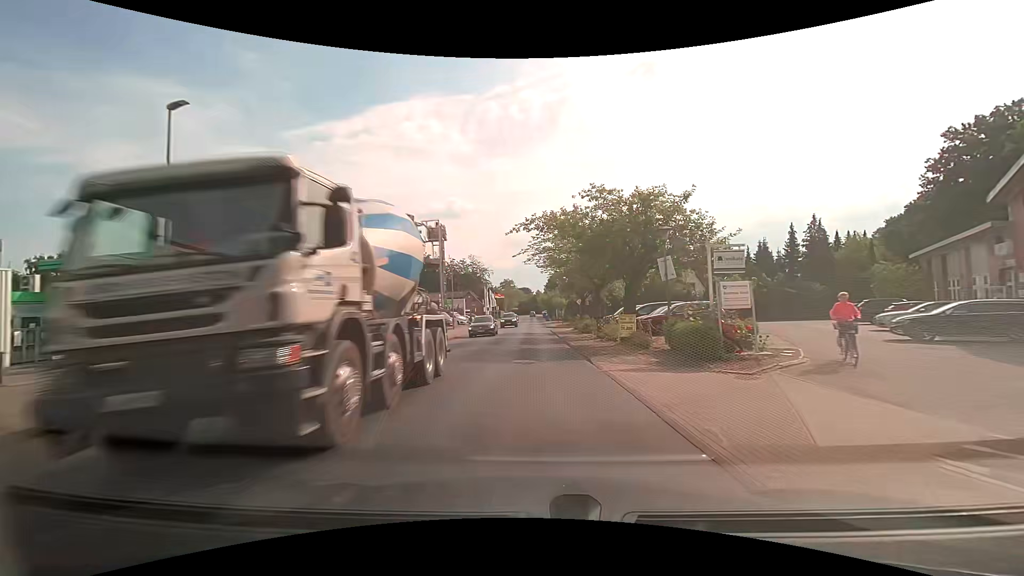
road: secondary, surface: asphalt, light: Day
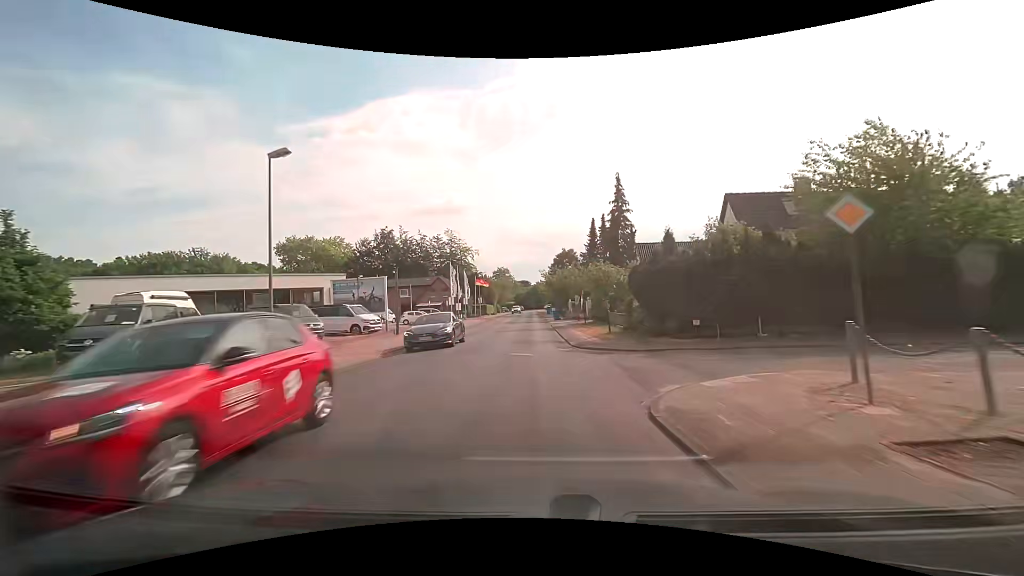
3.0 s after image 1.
(-0.1, +39.3) m; 0°
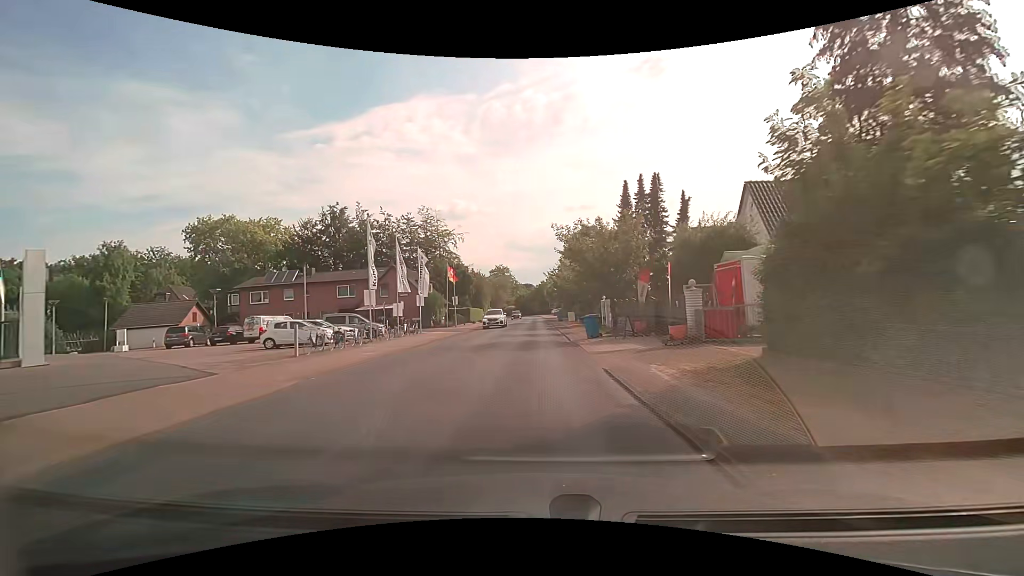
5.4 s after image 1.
(-0.1, +29.7) m; -1°
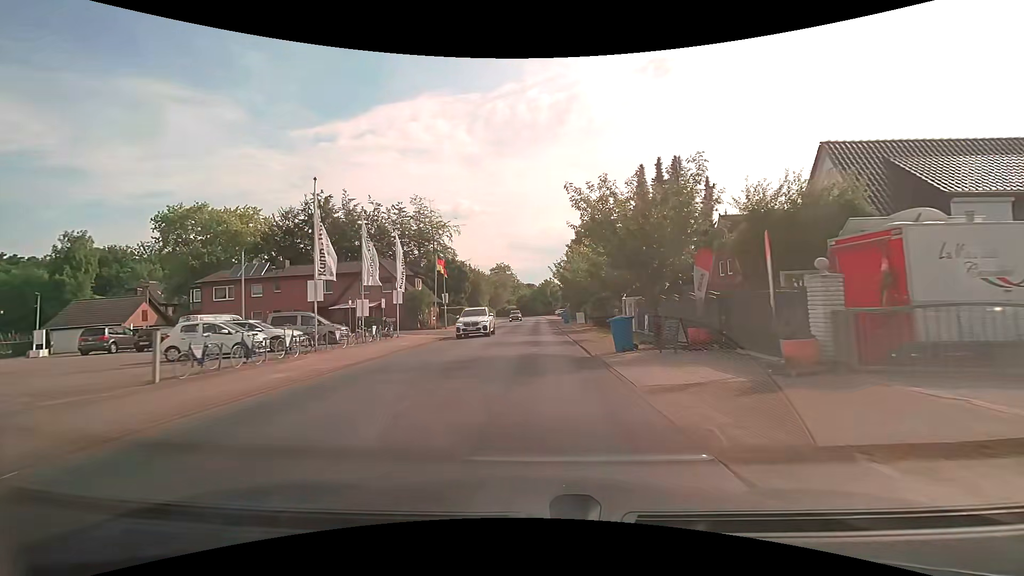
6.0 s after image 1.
(0.0, +7.3) m; 0°
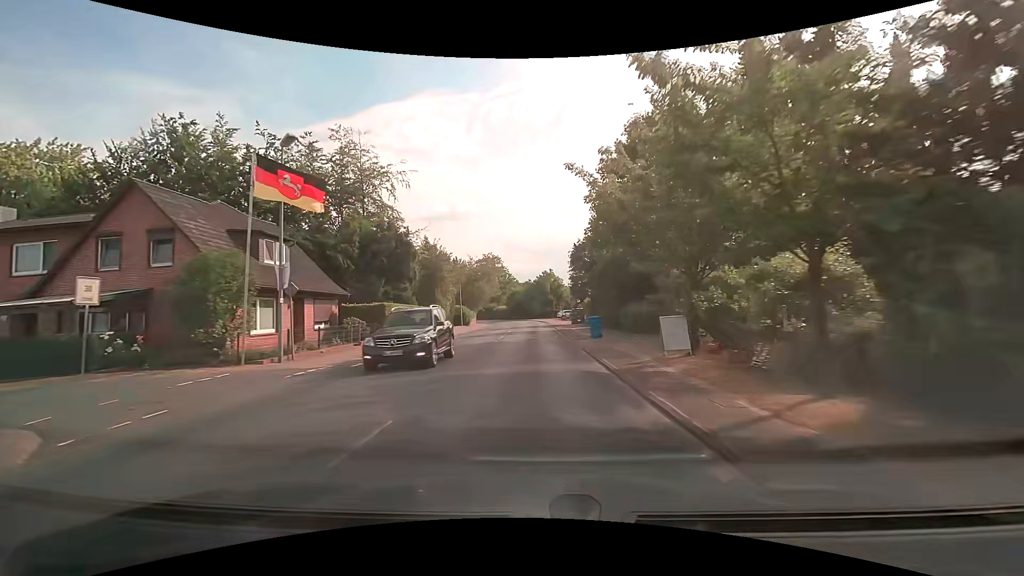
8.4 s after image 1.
(+0.1, +29.1) m; +1°
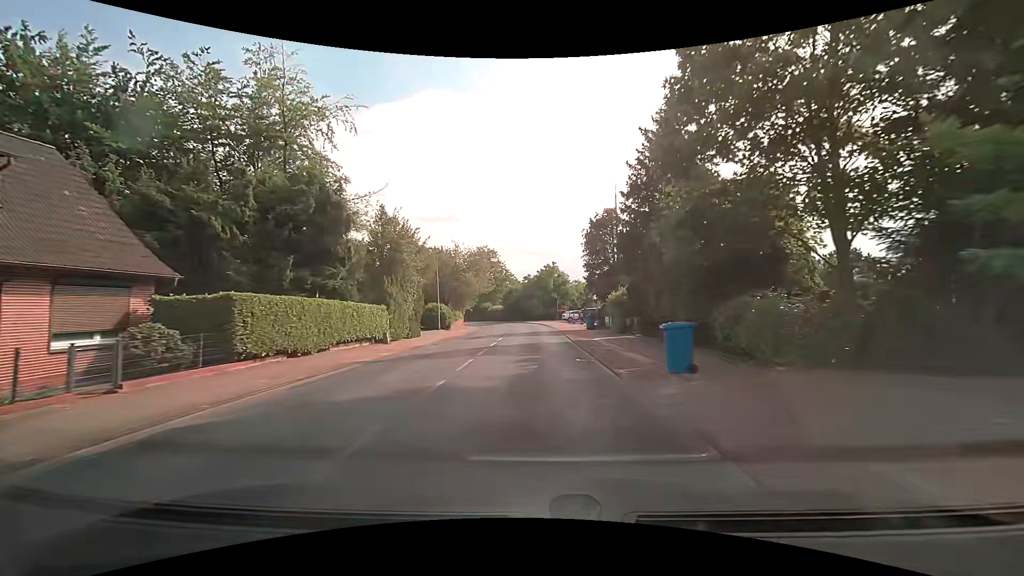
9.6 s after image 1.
(-0.1, +14.4) m; 0°
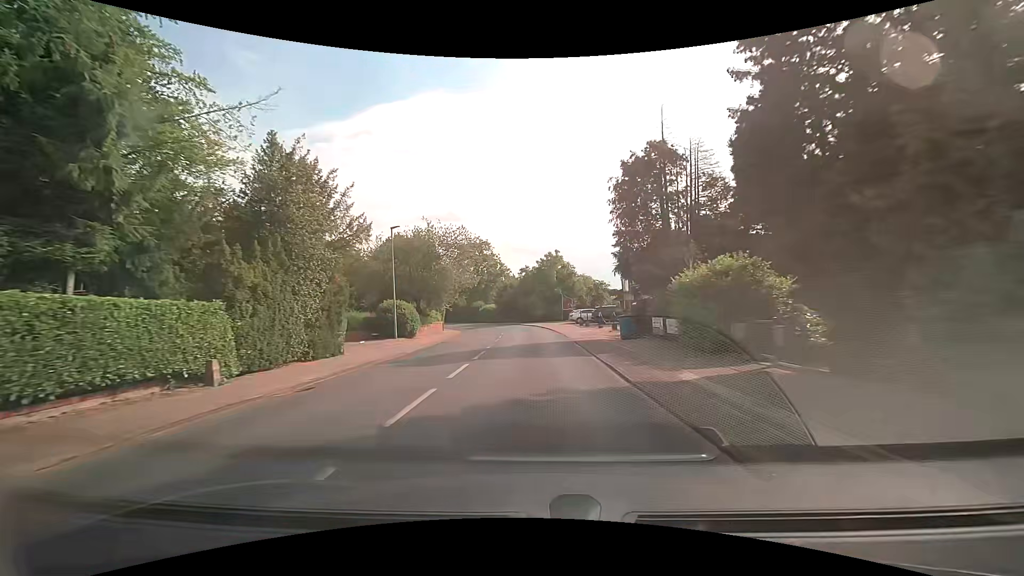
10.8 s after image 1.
(0.0, +14.6) m; 0°
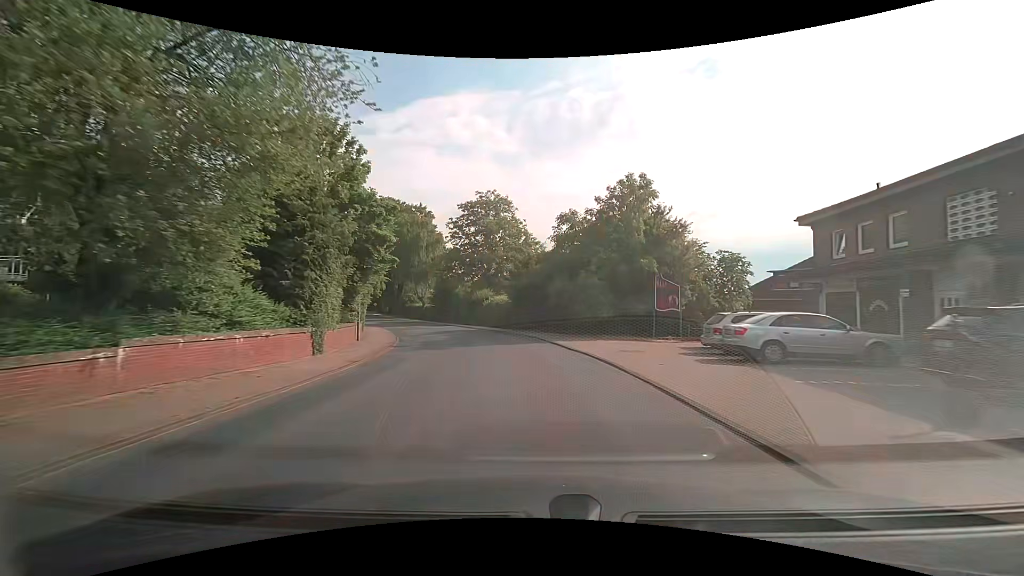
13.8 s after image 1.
(-0.6, +36.4) m; -3°
(0, +10) (-1, +20) (-3, +30) (-6, +39) (-9, +49) (-13, +58) (-17, +67) (-22, +76) (-26, +85) (-31, +94) m
